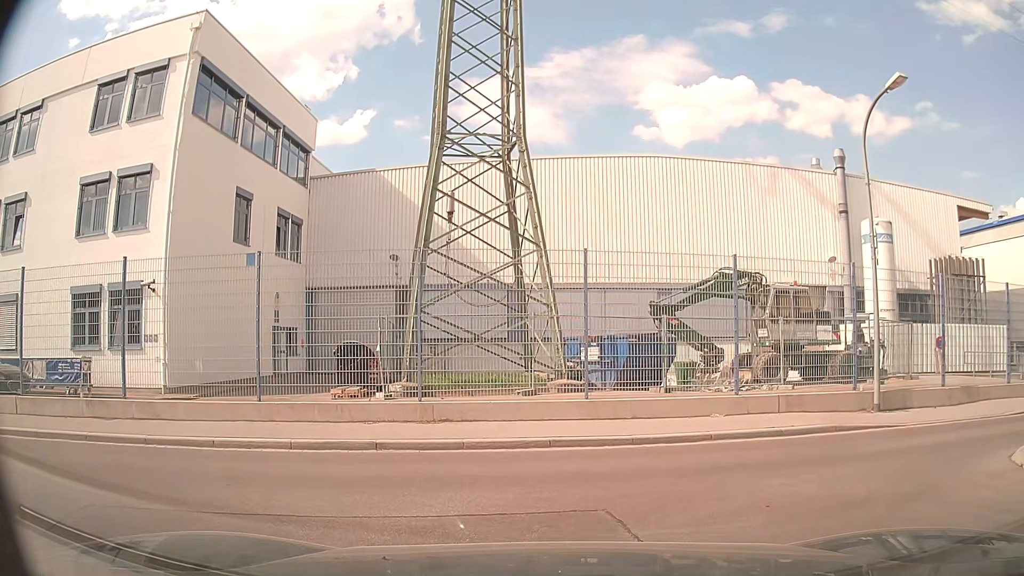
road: residential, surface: asphalt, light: Day
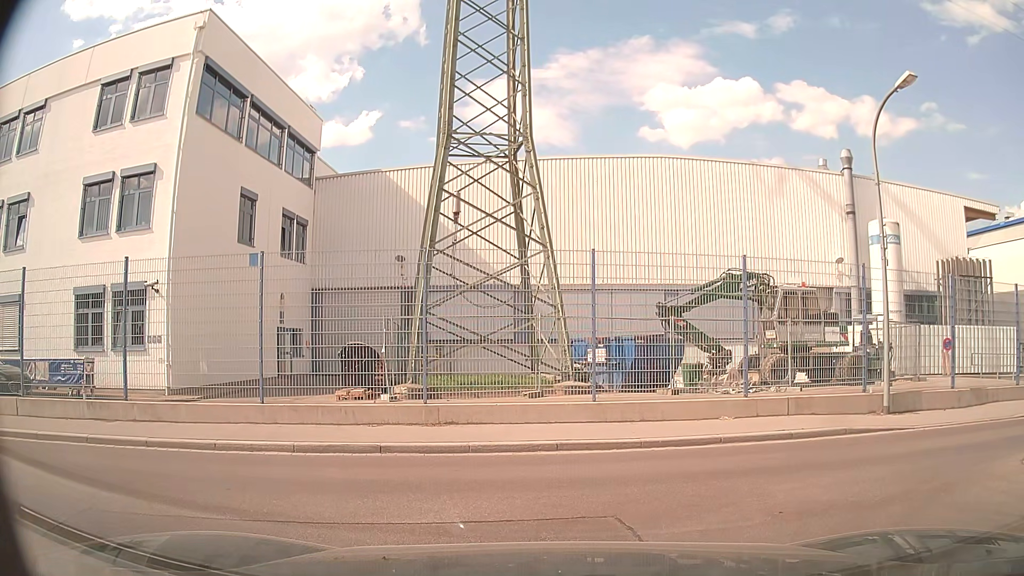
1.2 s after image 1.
(0.0, +0.2) m; 0°
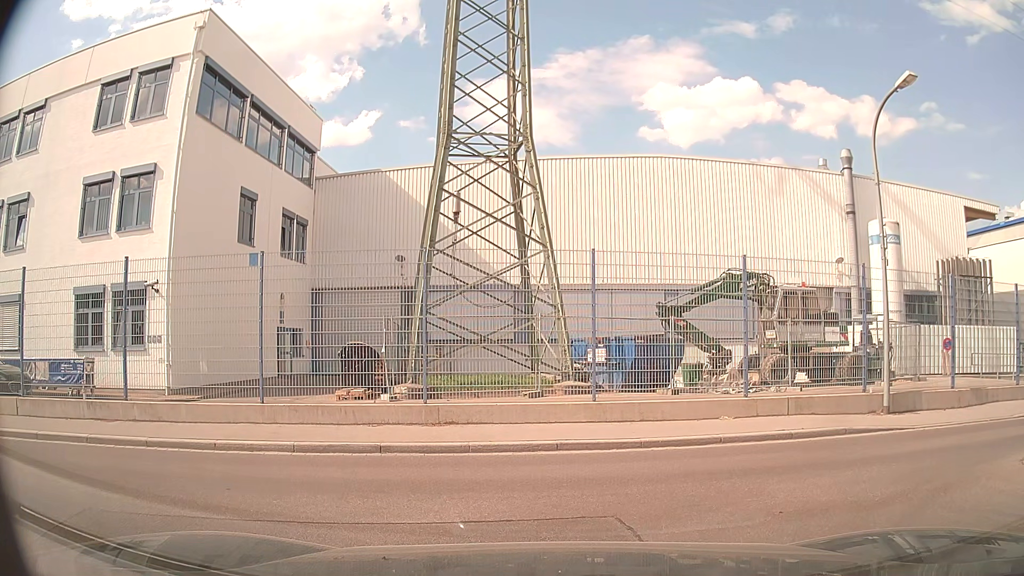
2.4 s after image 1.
(0.0, 0.0) m; 0°
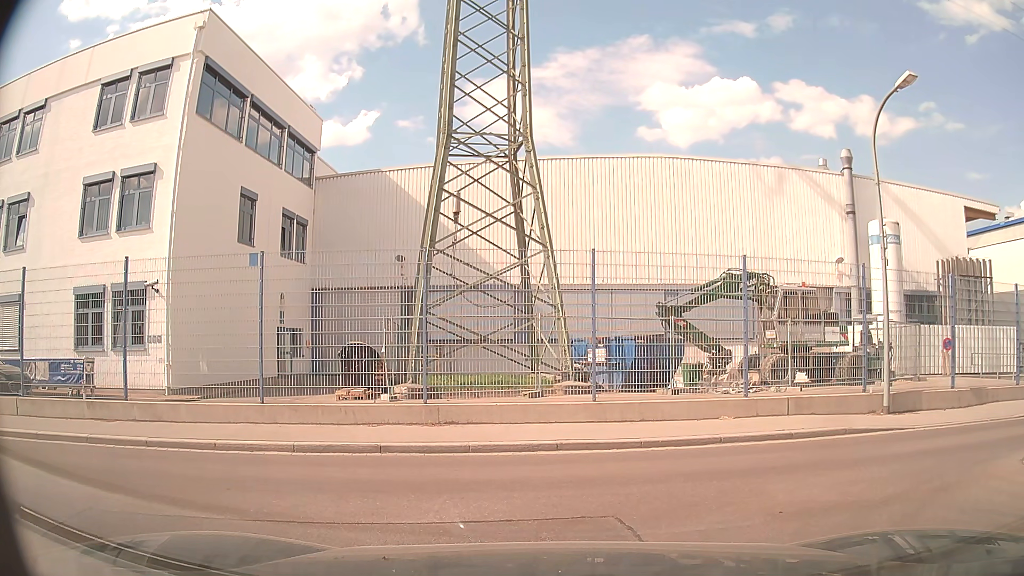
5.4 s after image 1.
(0.0, 0.0) m; 0°
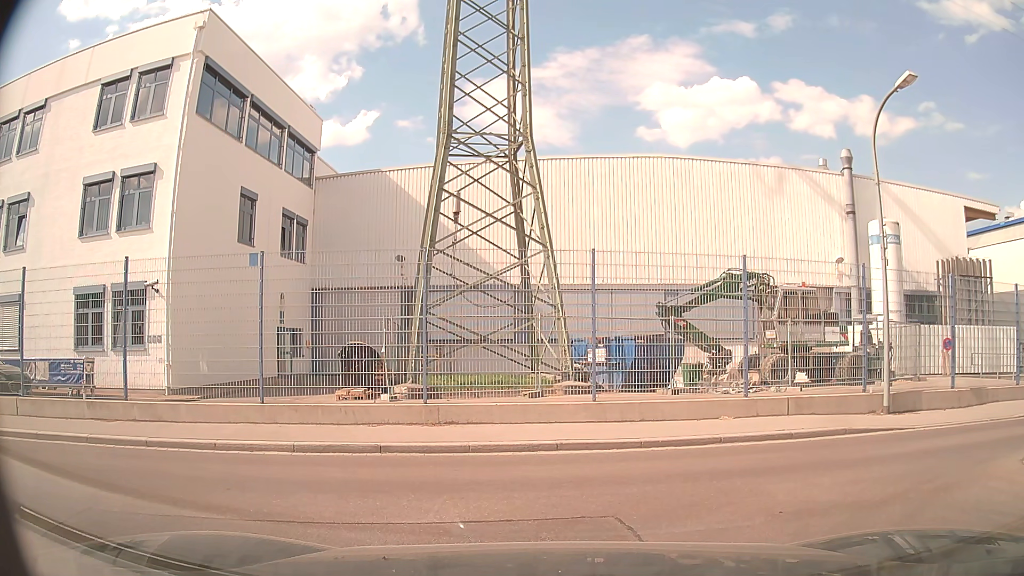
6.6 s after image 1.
(0.0, 0.0) m; 0°
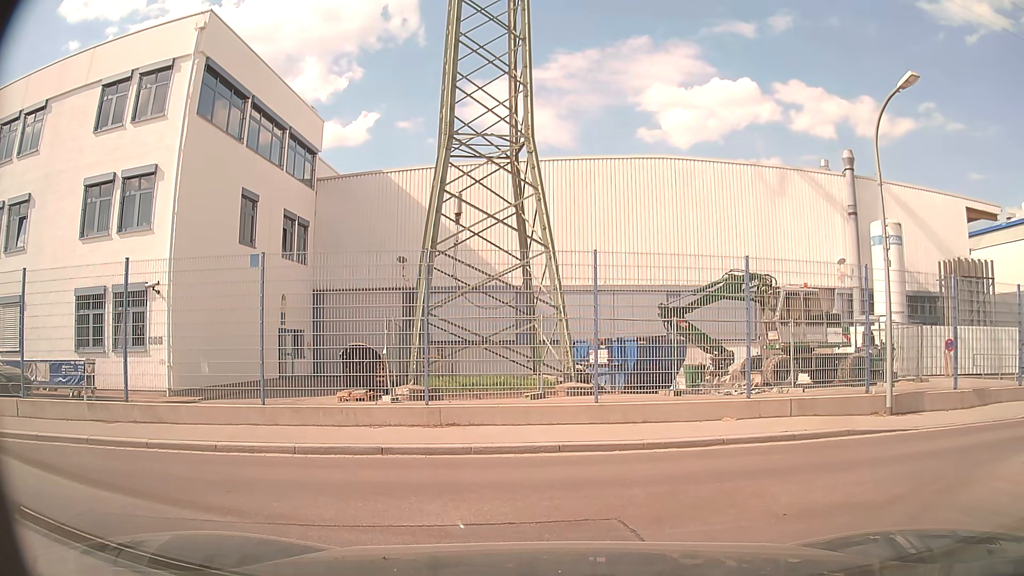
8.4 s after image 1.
(0.0, 0.0) m; 0°
